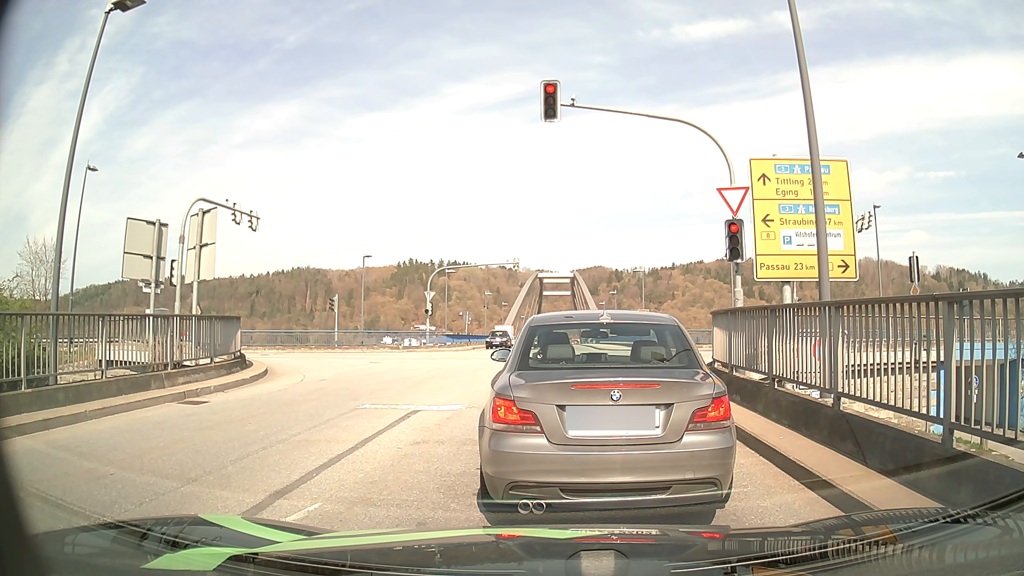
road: tertiary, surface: asphalt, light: Day
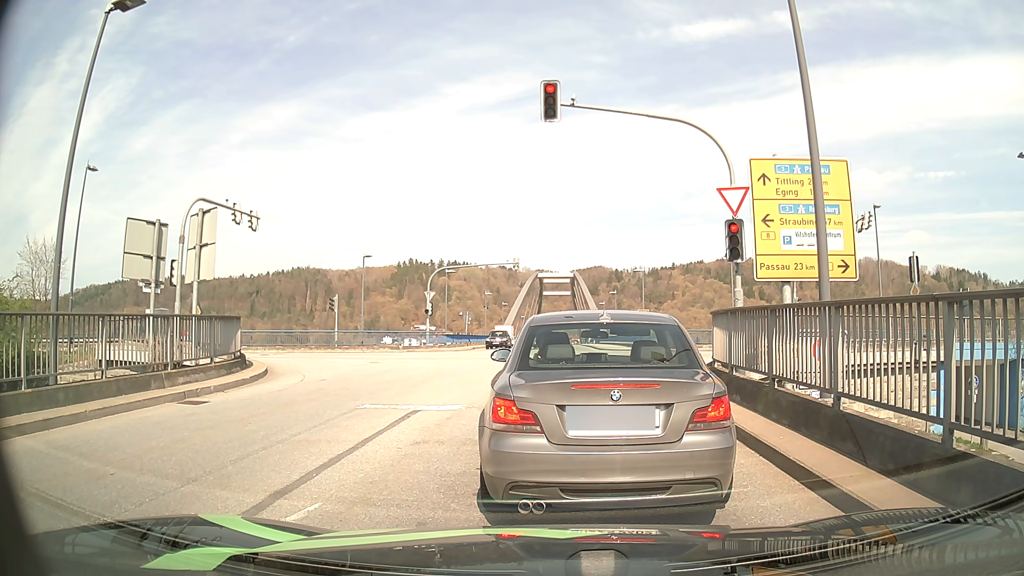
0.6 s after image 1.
(0.0, 0.0) m; 0°
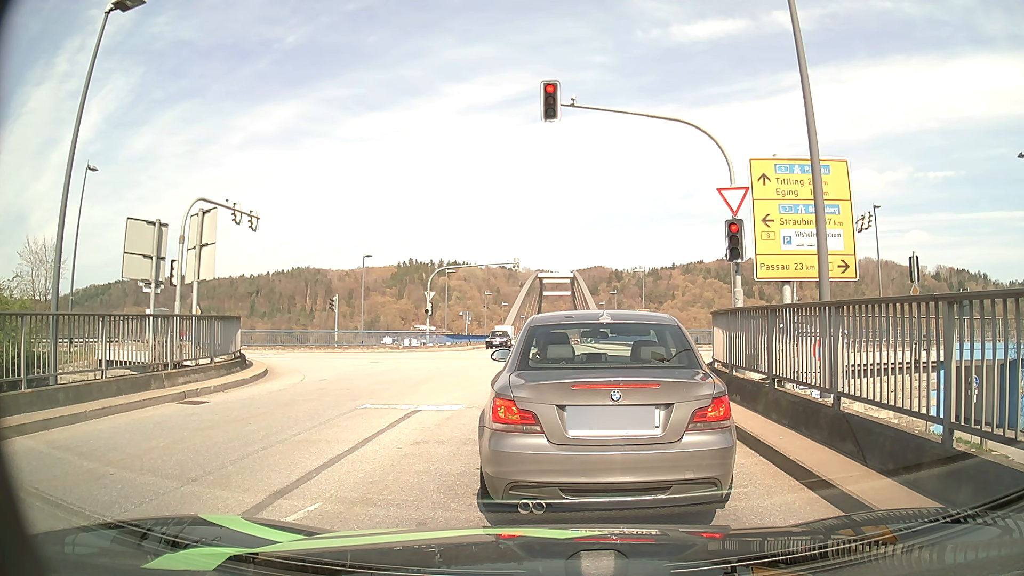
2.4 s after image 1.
(0.0, 0.0) m; 0°
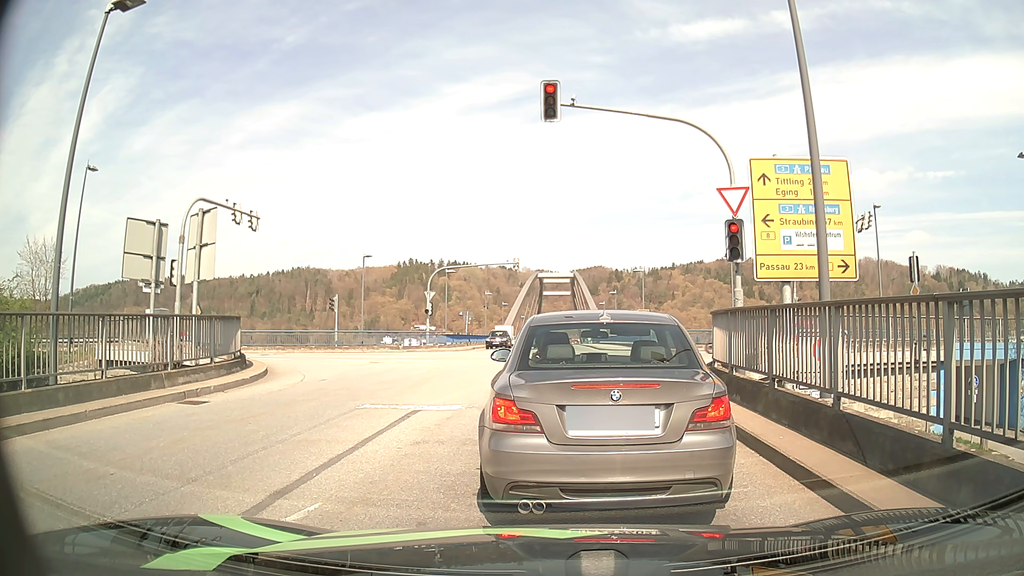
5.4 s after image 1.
(0.0, 0.0) m; 0°
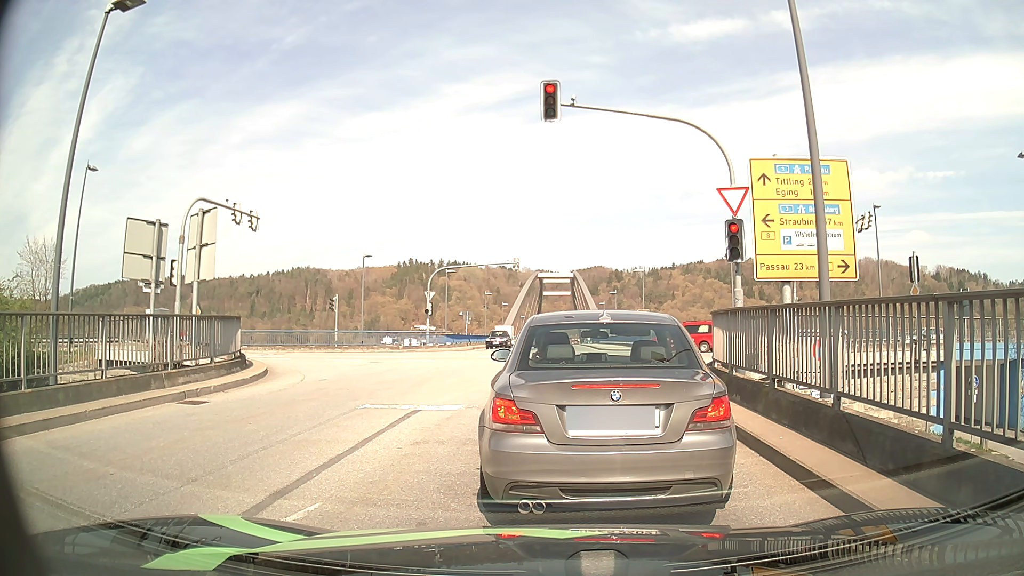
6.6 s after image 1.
(0.0, 0.0) m; 0°
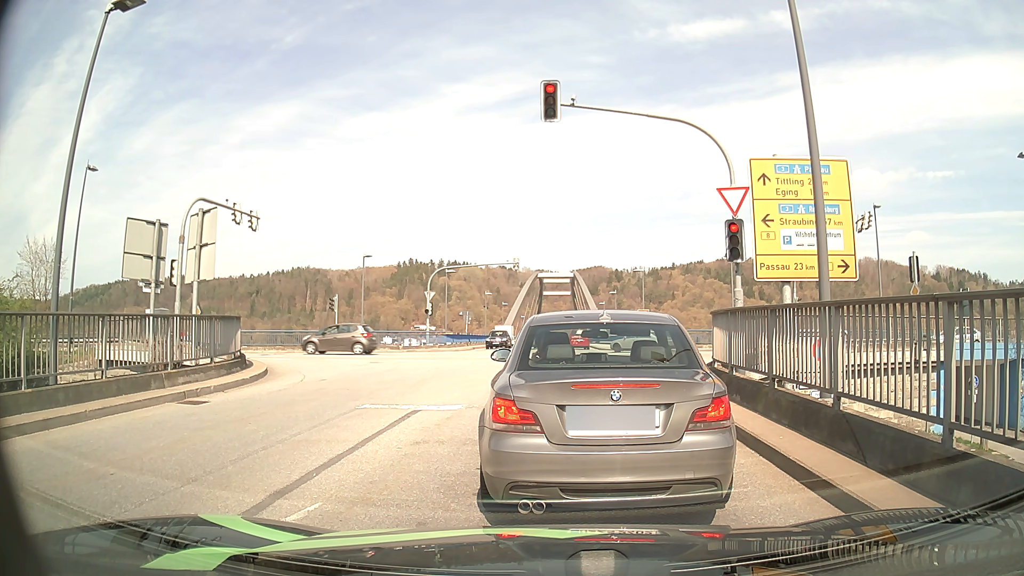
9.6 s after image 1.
(0.0, 0.0) m; 0°
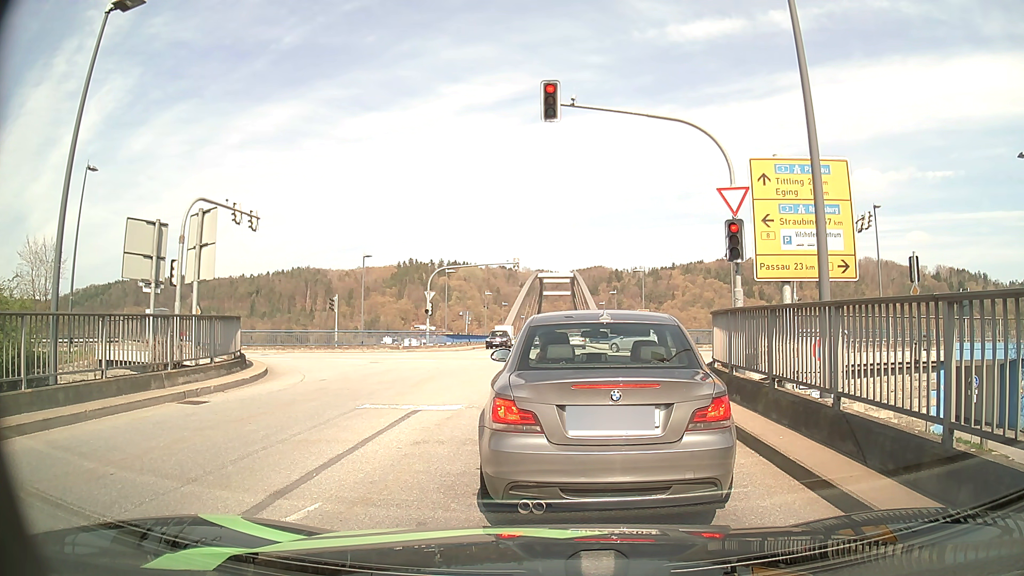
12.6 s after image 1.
(0.0, 0.0) m; 0°
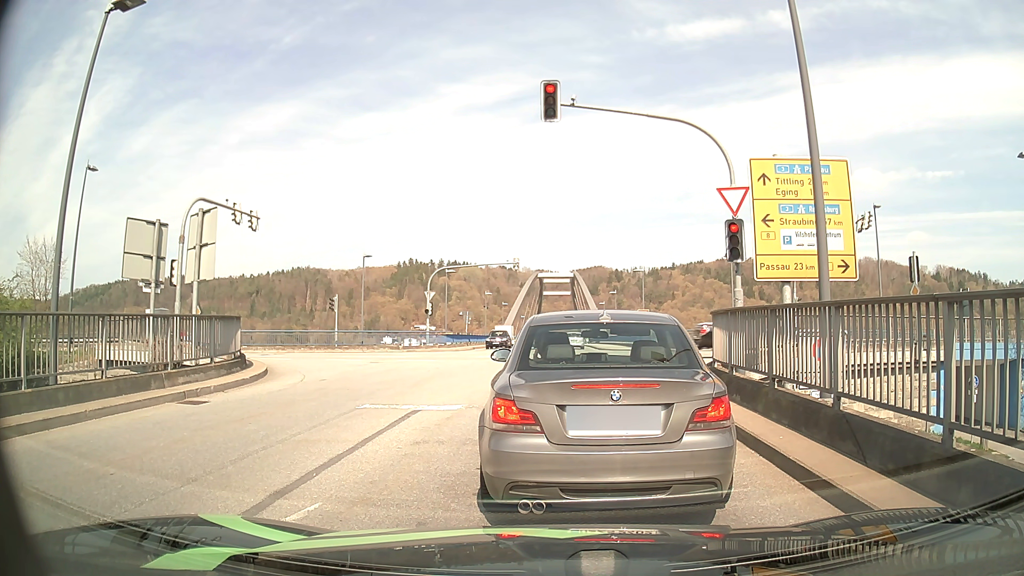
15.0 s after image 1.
(0.0, 0.0) m; 0°
(0, +10) (+2, +20) (+8, +27) (+18, +29) (+28, +29) (+38, +28) (+48, +28) (+58, +27) (+68, +27) (+78, +26) m
